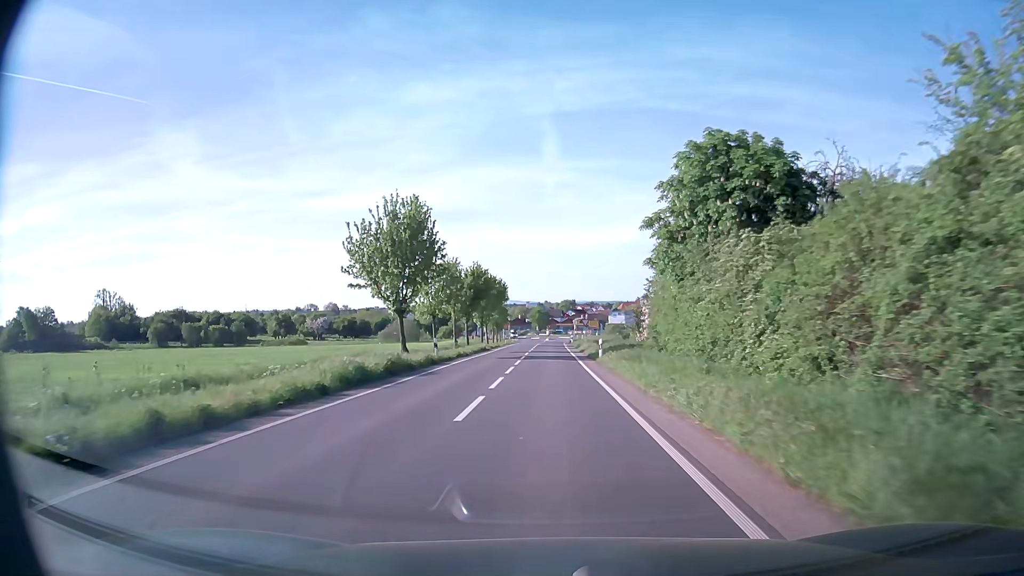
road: secondary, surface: asphalt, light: Day
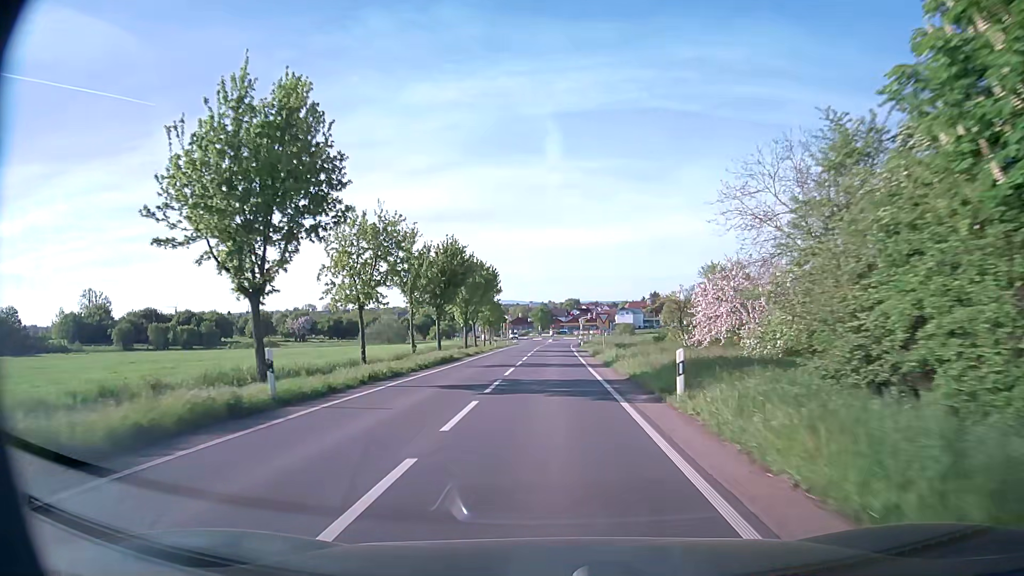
(0.0, +19.1) m; 0°
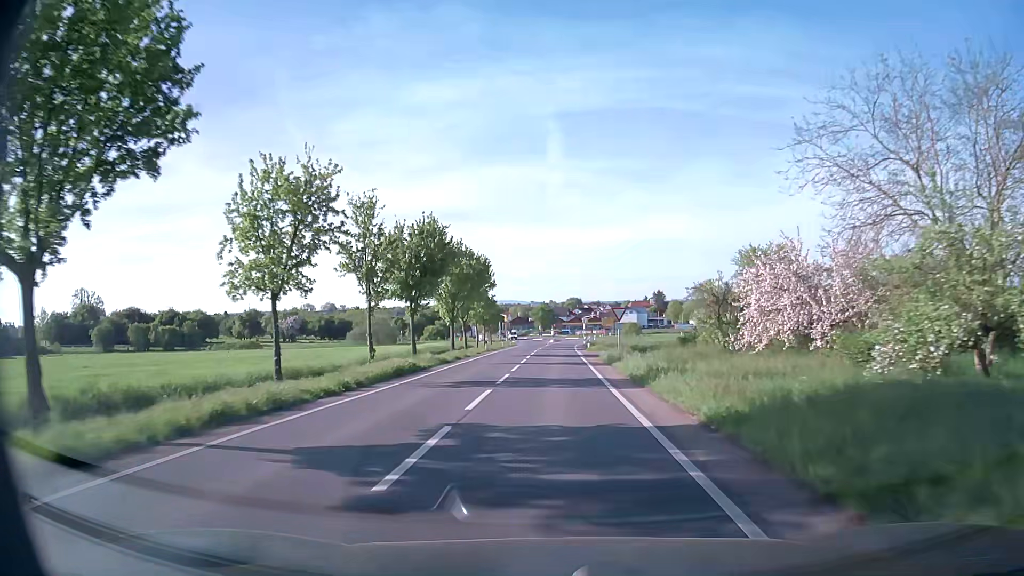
(0.0, +9.5) m; 0°
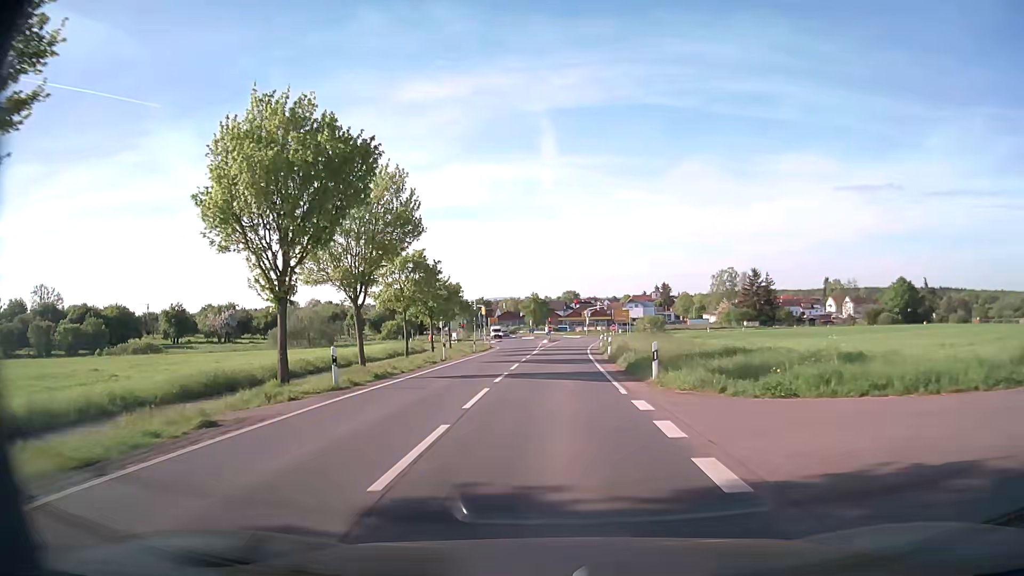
(+0.1, +35.8) m; +1°
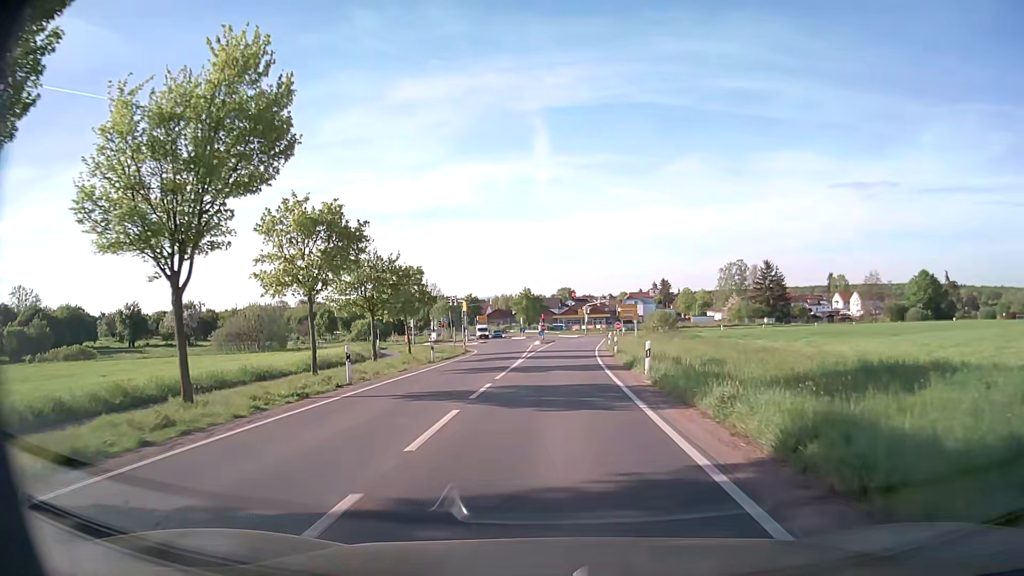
(0.0, +15.9) m; 0°
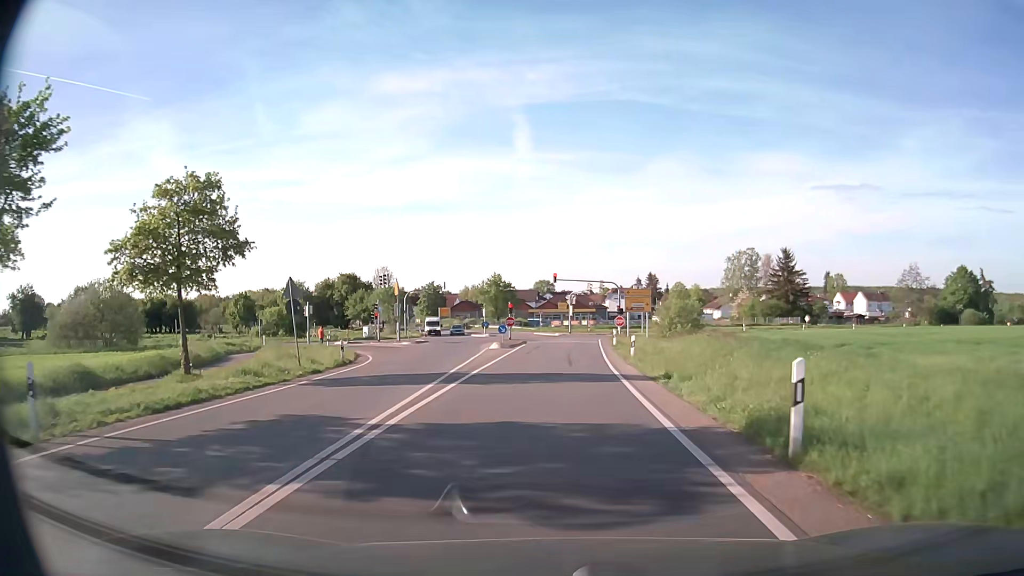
(+0.4, +28.2) m; +2°
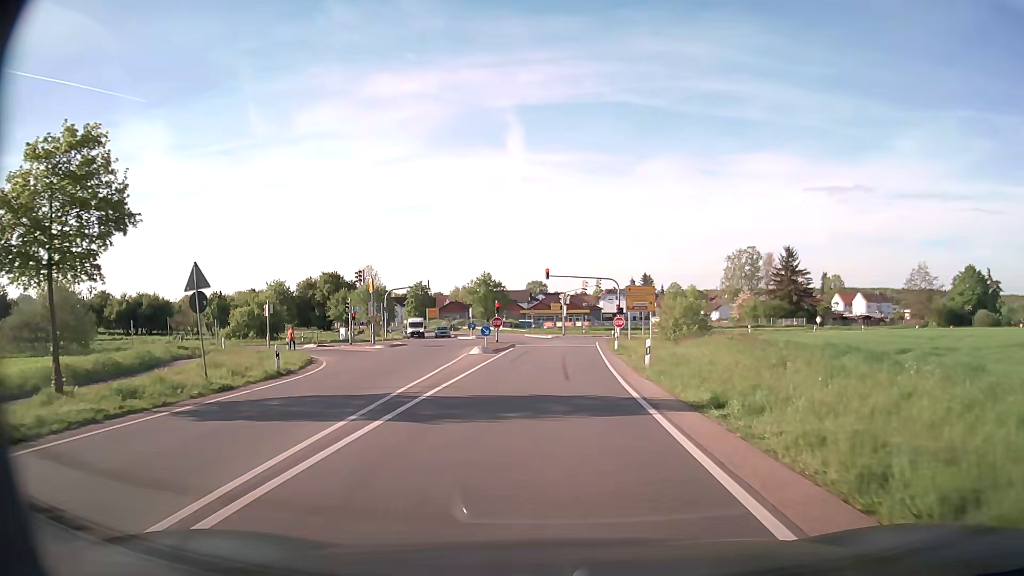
(0.0, +6.2) m; +1°
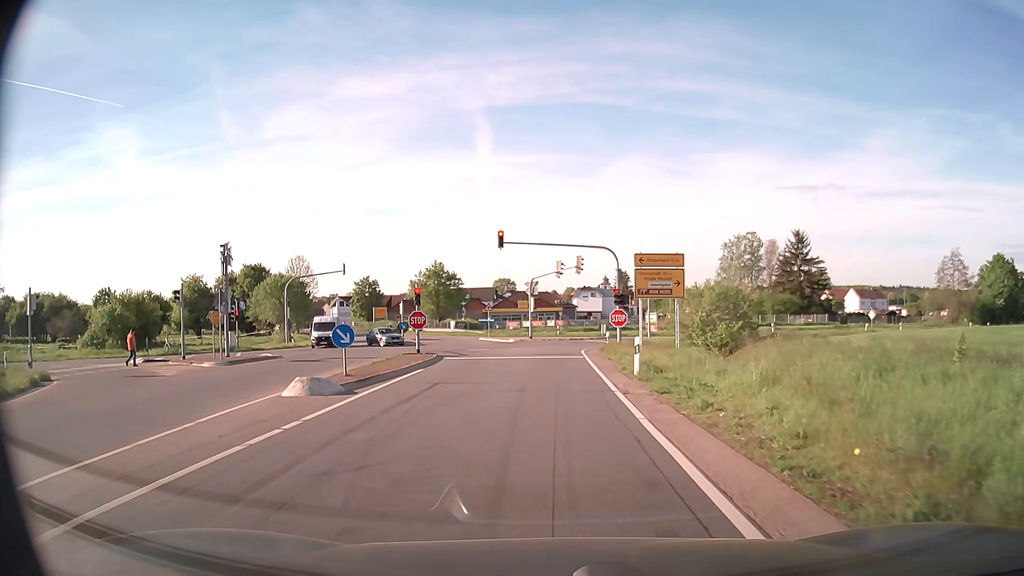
(+0.5, +21.3) m; +2°
(0, +10) (0, +20) (0, +30) (+1, +40) (+6, +48) (+14, +54) (+23, +59) (+32, +63) (+41, +68) (+49, +73) m
